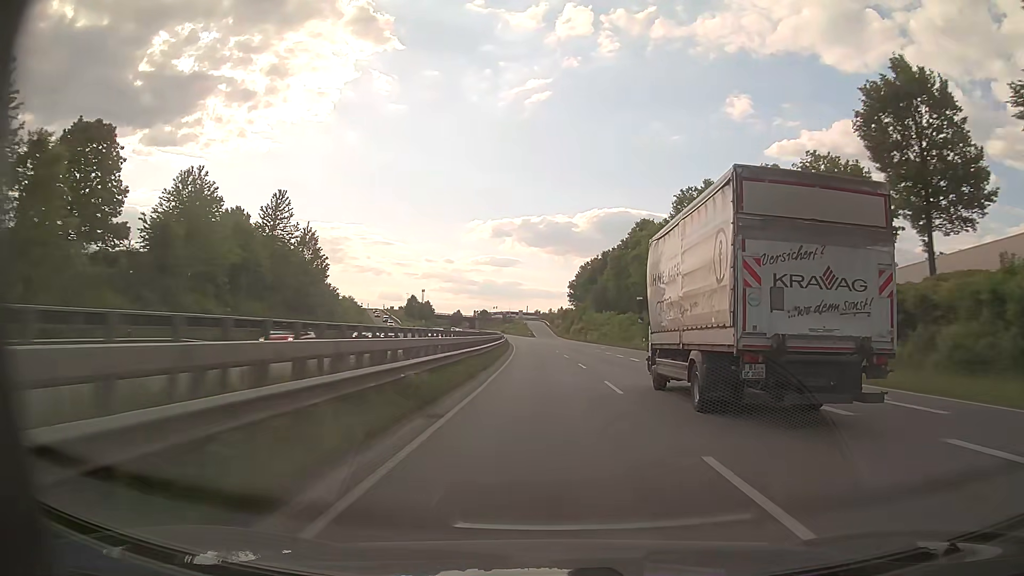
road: trunk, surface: asphalt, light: Day
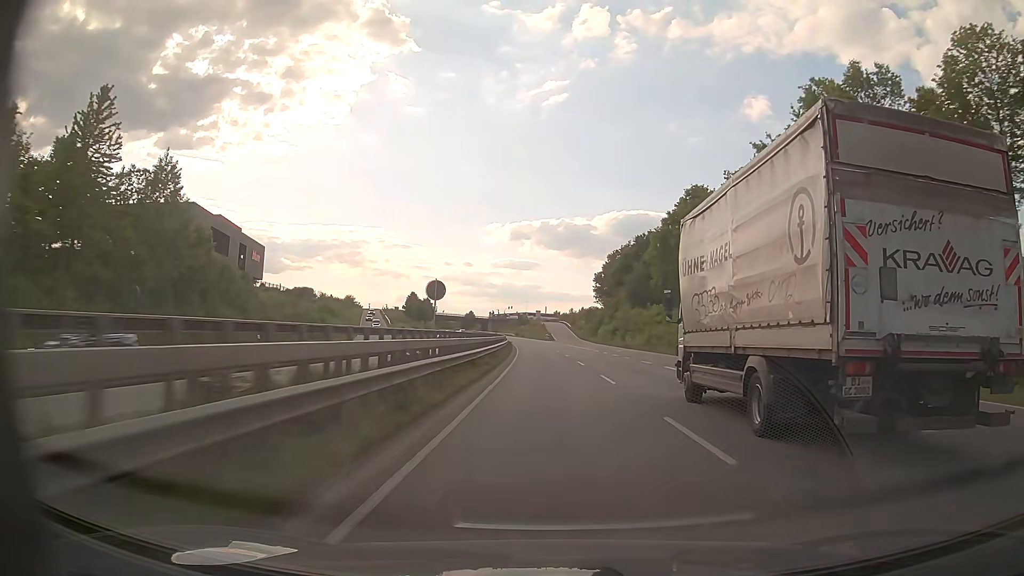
(-0.4, +32.6) m; -1°
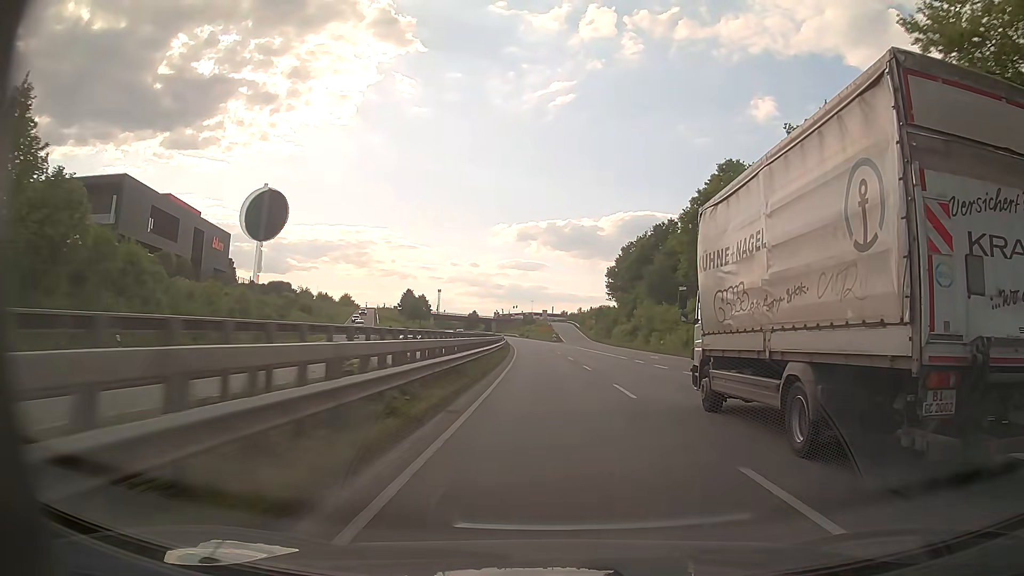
(-0.1, +16.3) m; -1°
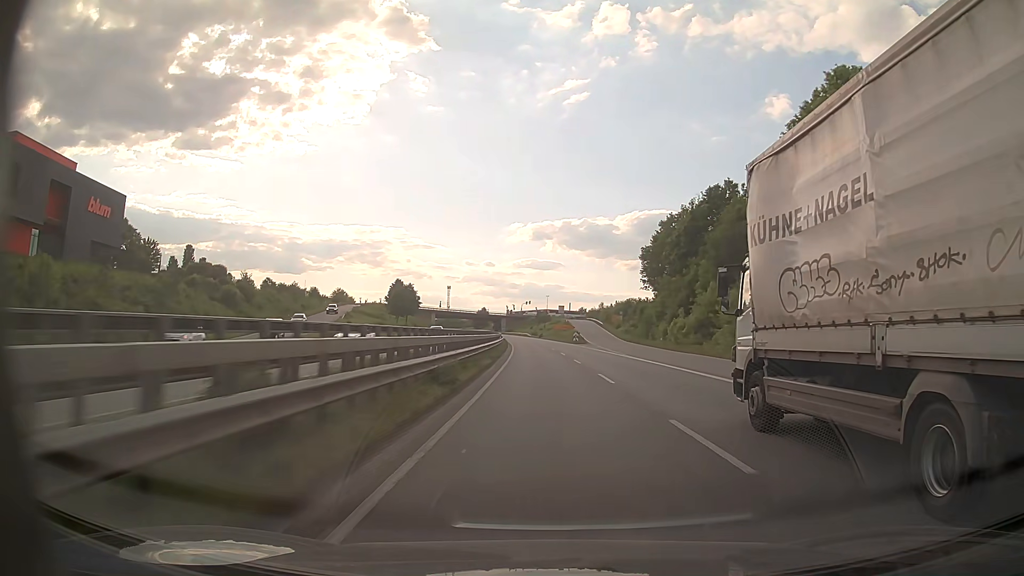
(-0.4, +32.6) m; -1°
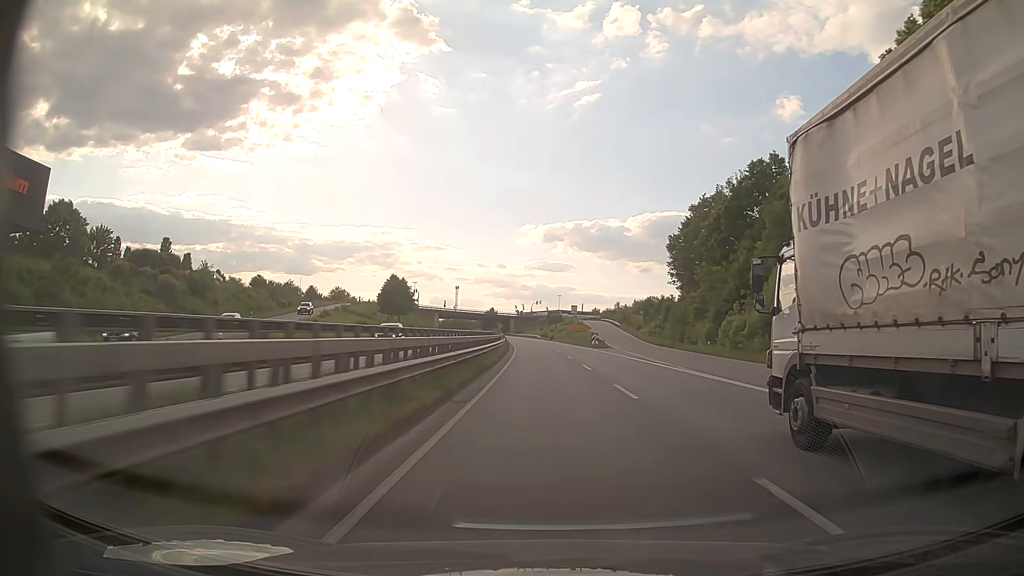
(-0.2, +16.3) m; -1°
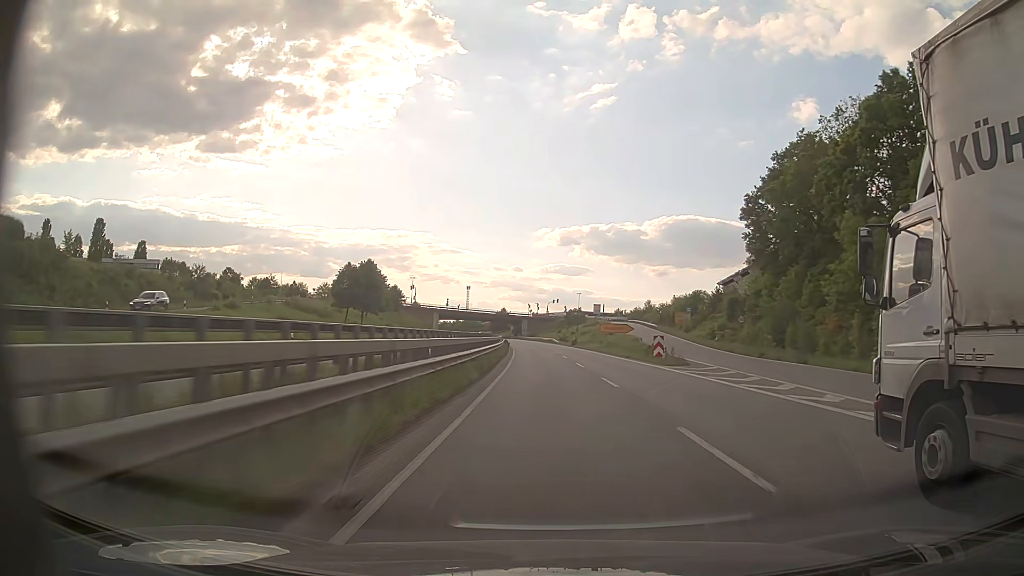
(-0.4, +32.4) m; -1°
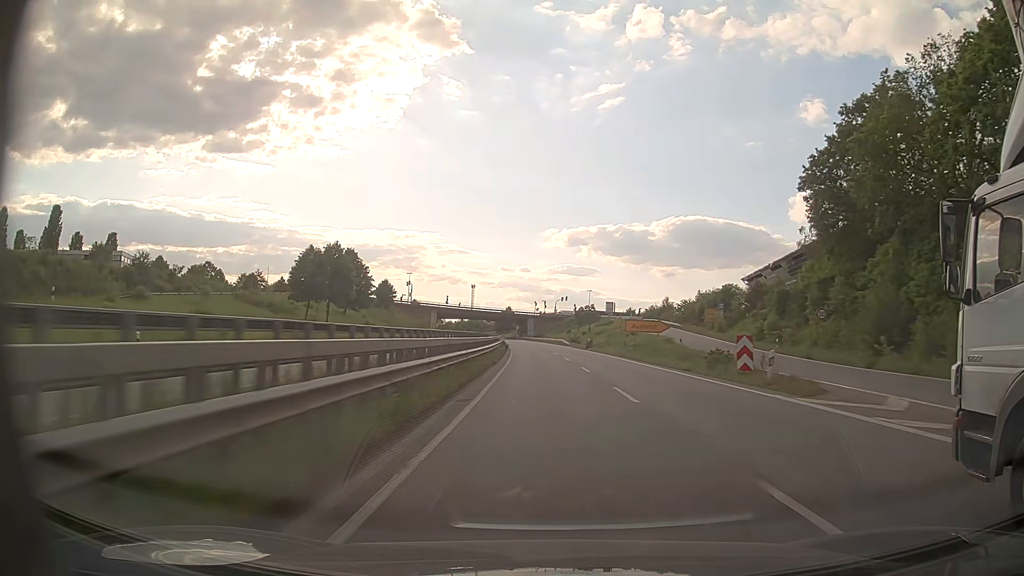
(-0.1, +16.2) m; -1°
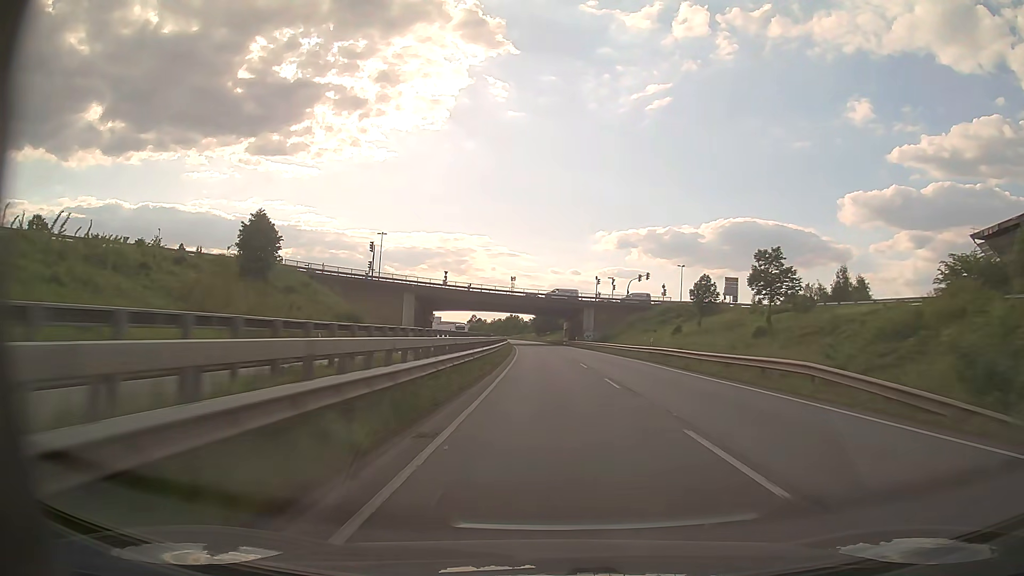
(-3.0, +80.7) m; -4°
(0, +10) (0, +20) (0, +30) (0, +40) (-1, +50) (-1, +60) (-2, +70) (-2, +80) (-3, +90) (-3, +100) m
